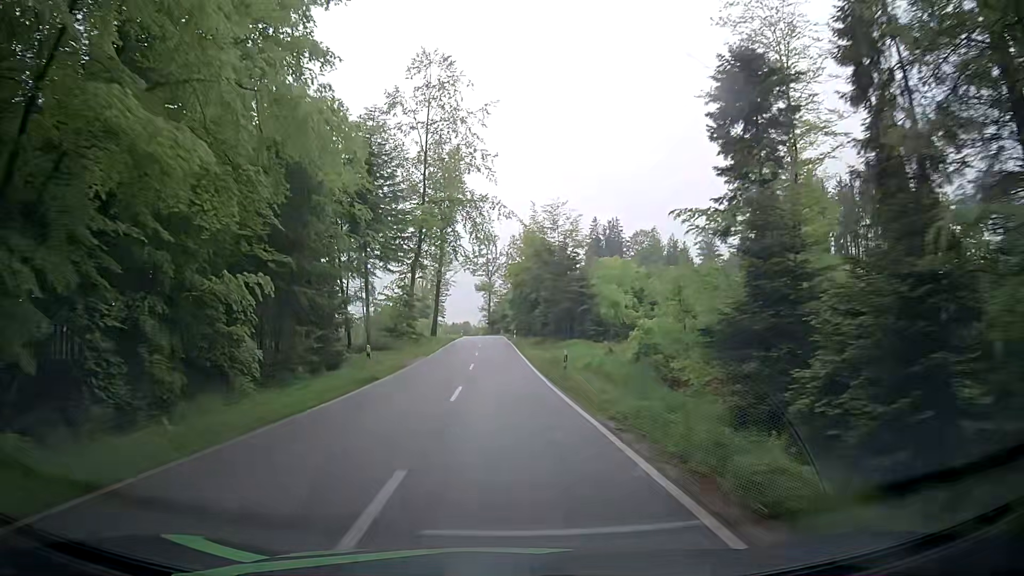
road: tertiary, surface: asphalt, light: Day
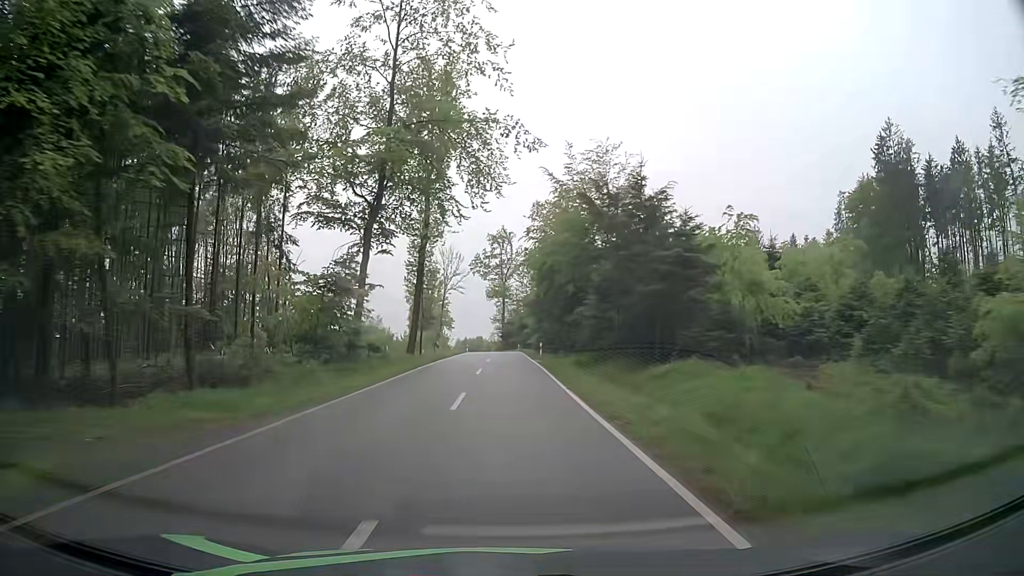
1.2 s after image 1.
(-0.7, +26.0) m; -1°
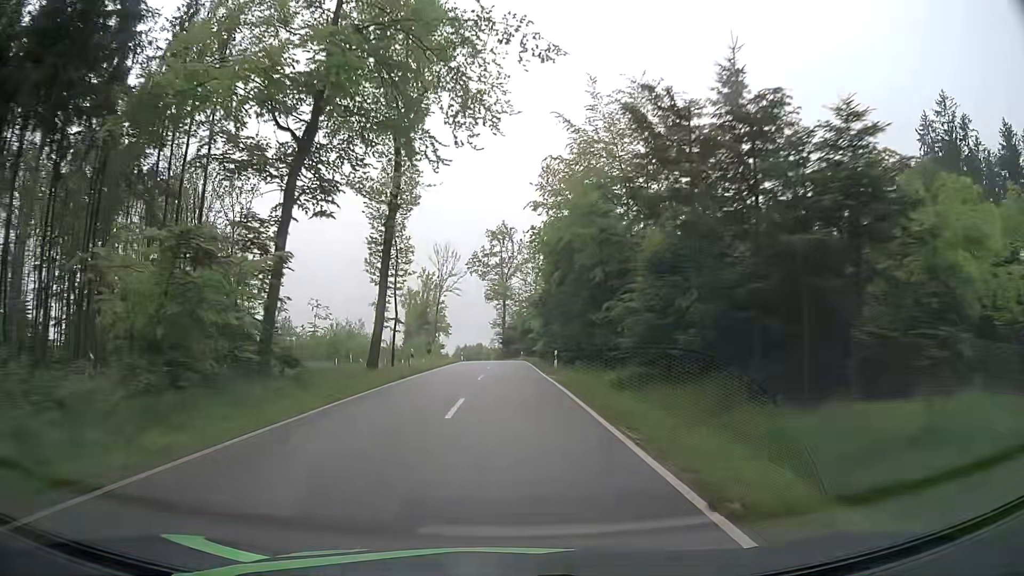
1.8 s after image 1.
(-0.1, +12.9) m; -1°
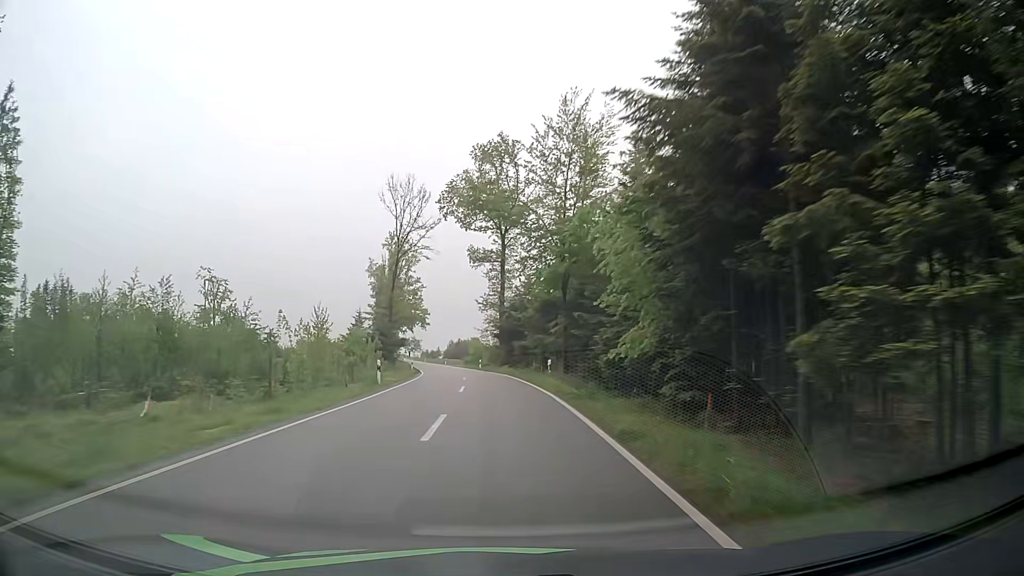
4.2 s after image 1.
(+0.1, +50.7) m; 0°
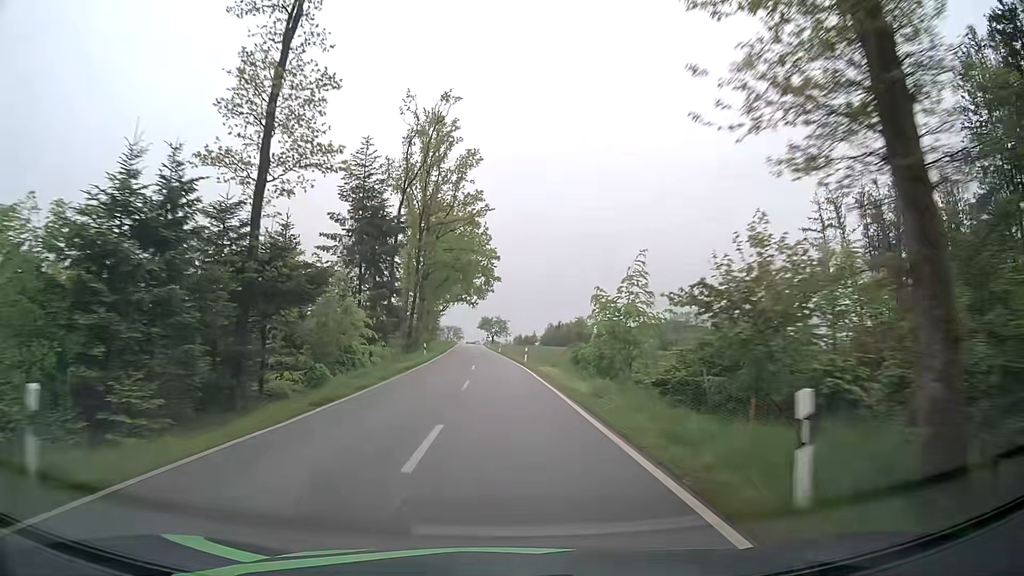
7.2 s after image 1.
(-3.6, +62.5) m; -9°
(0, +10) (0, +20) (0, +30) (0, +40) (-1, +50) (-1, +60) (-1, +70) (-2, +80) (-2, +90) (-3, +100) m
